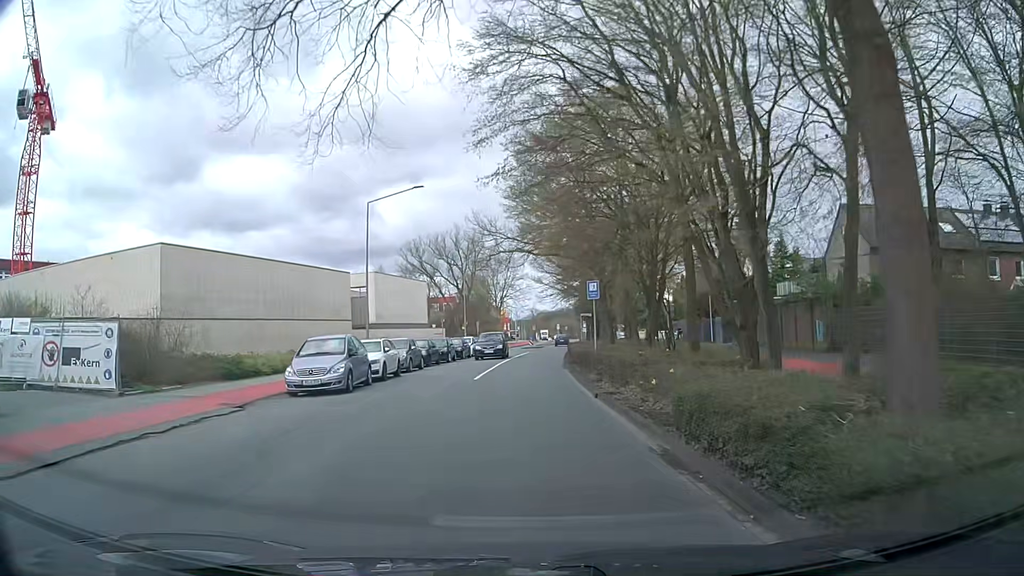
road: tertiary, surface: asphalt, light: Day
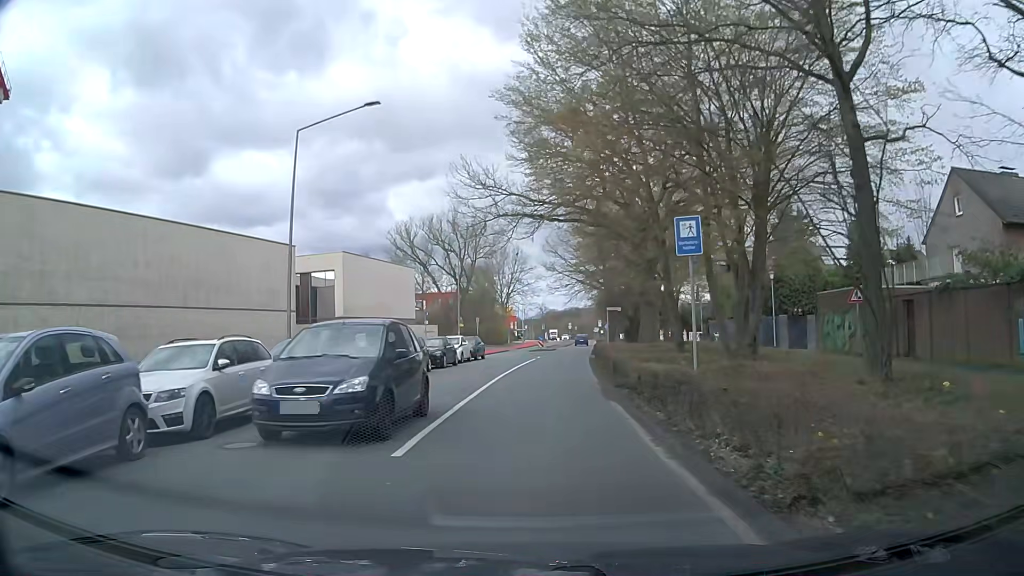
(+0.1, +13.5) m; +1°
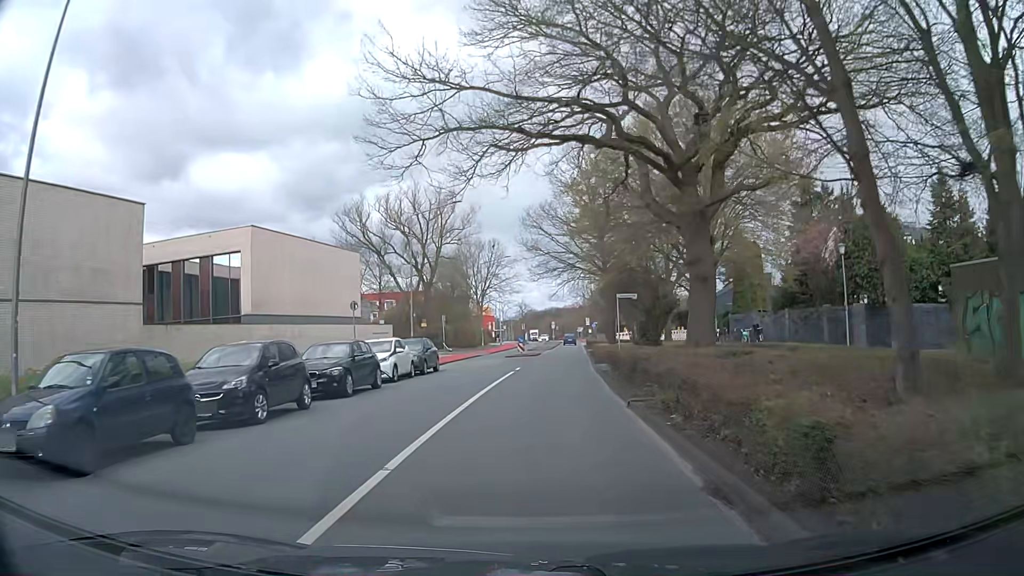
(-0.1, +13.5) m; 0°
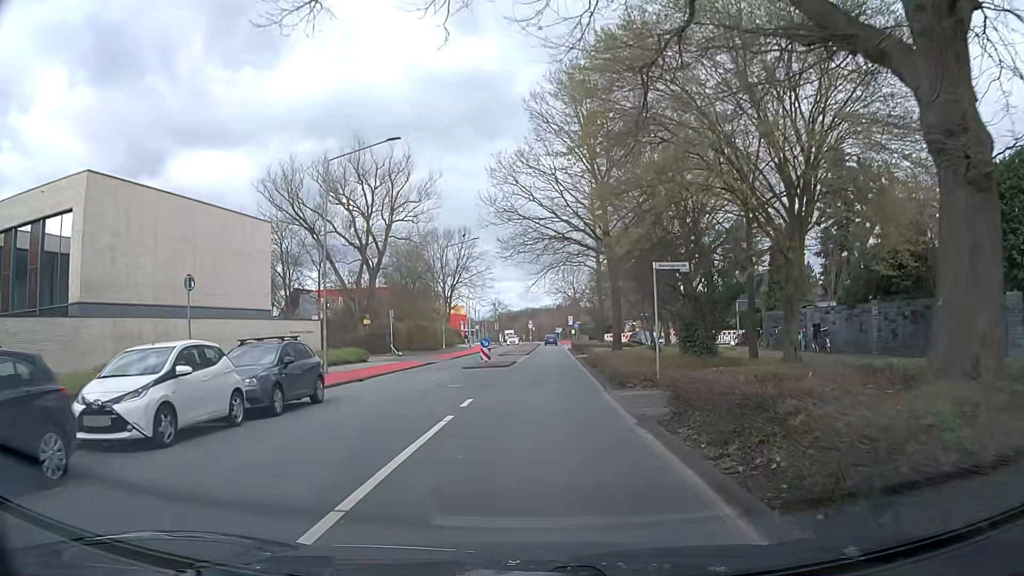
(+0.4, +13.5) m; +2°
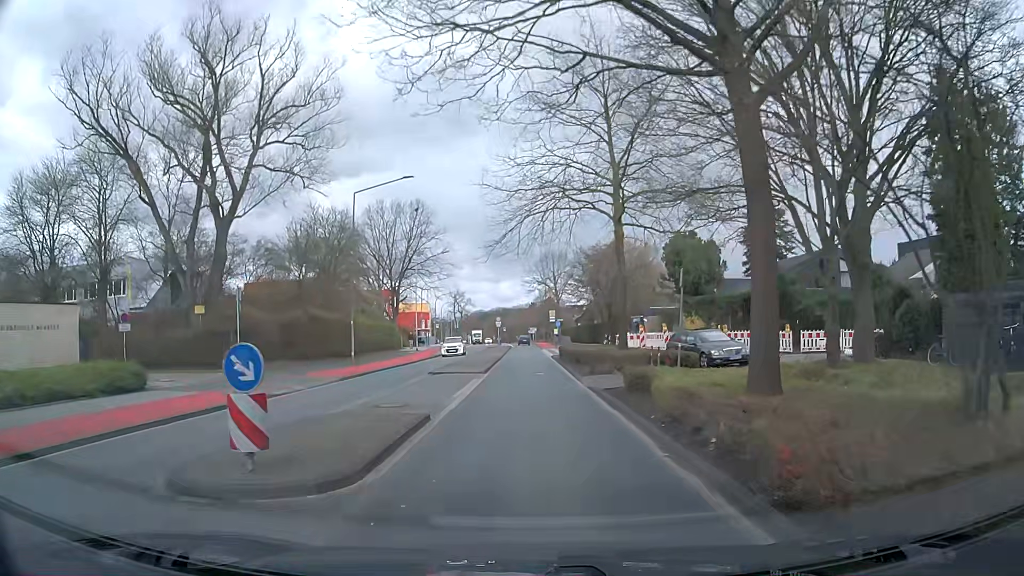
(+0.6, +22.4) m; +4°
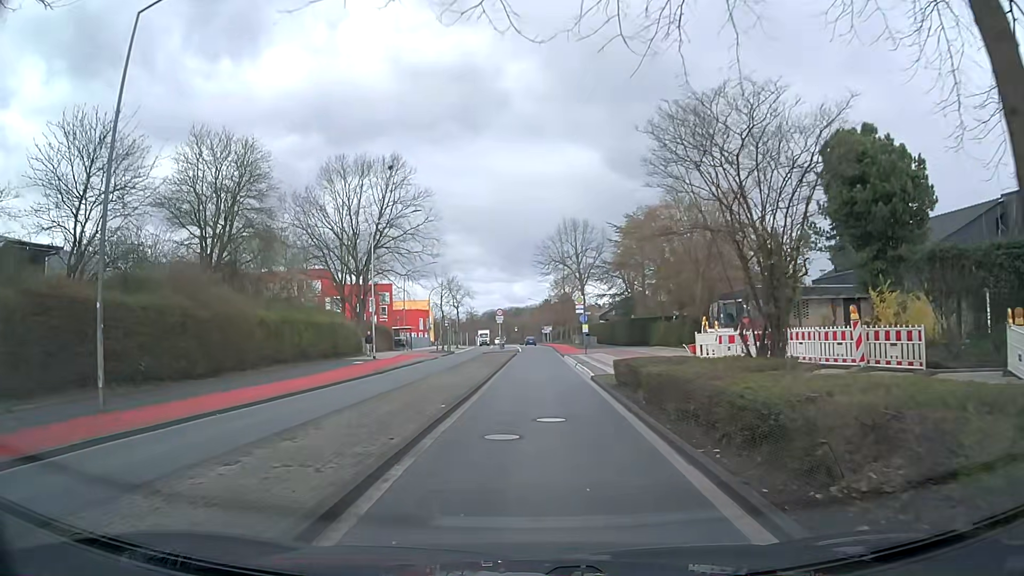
(-0.3, +22.5) m; -3°
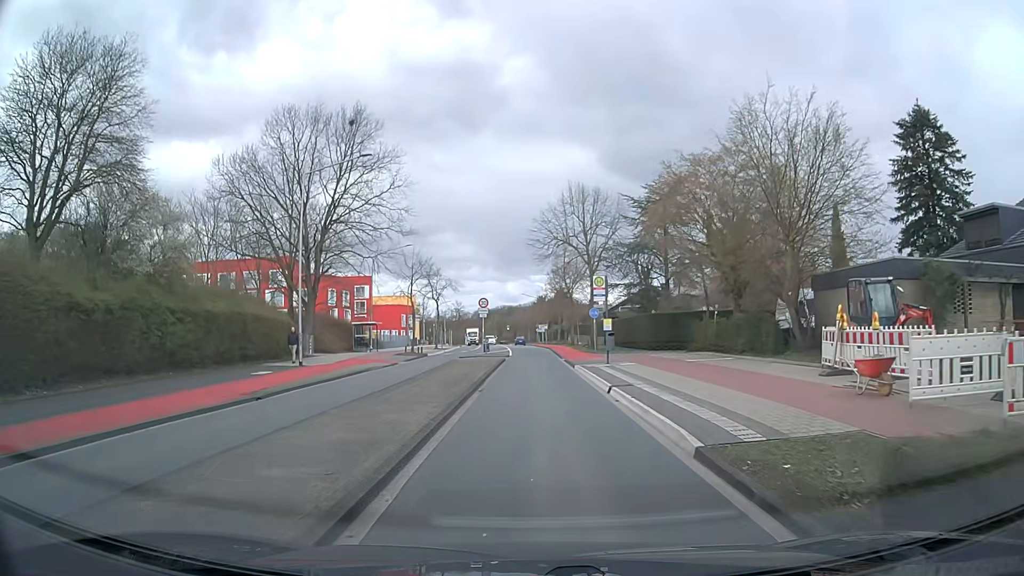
(+0.2, +13.5) m; +1°
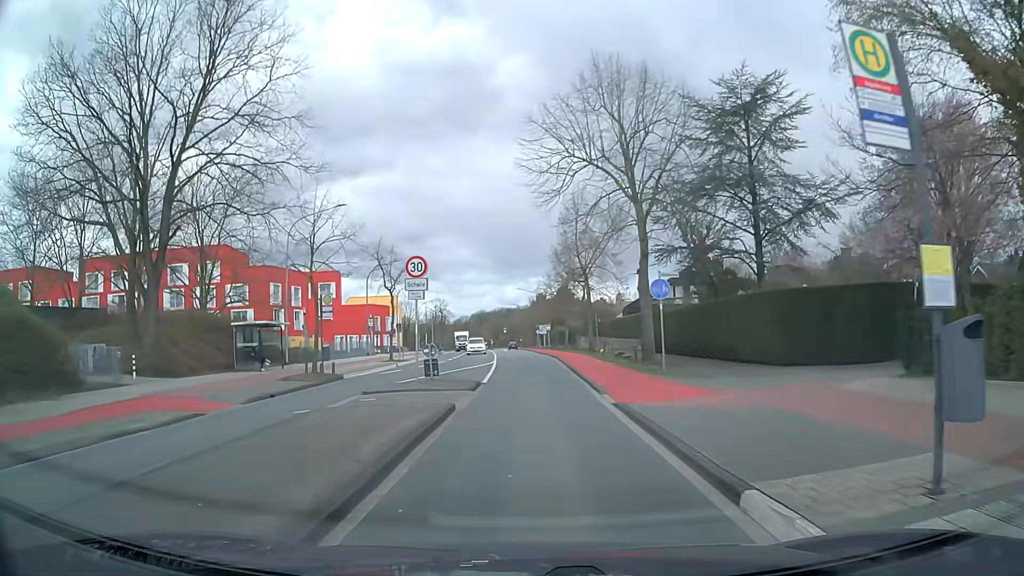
(+0.3, +22.4) m; 0°
(0, +10) (0, +20) (0, +30) (0, +40) (0, +50) (-1, +60) (-1, +70) (-1, +80) (-2, +90) (-2, +100) m
